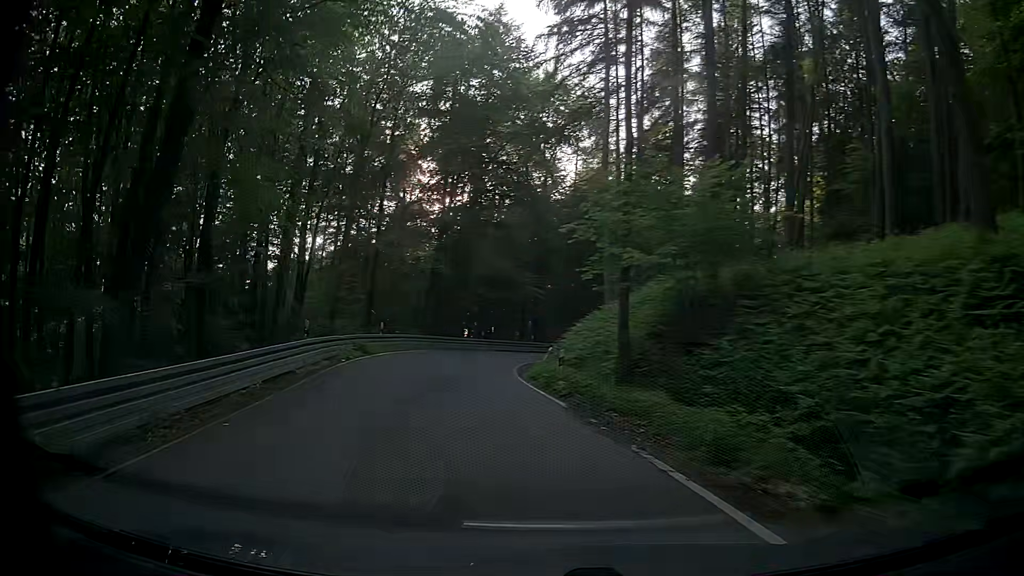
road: secondary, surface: asphalt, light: Day
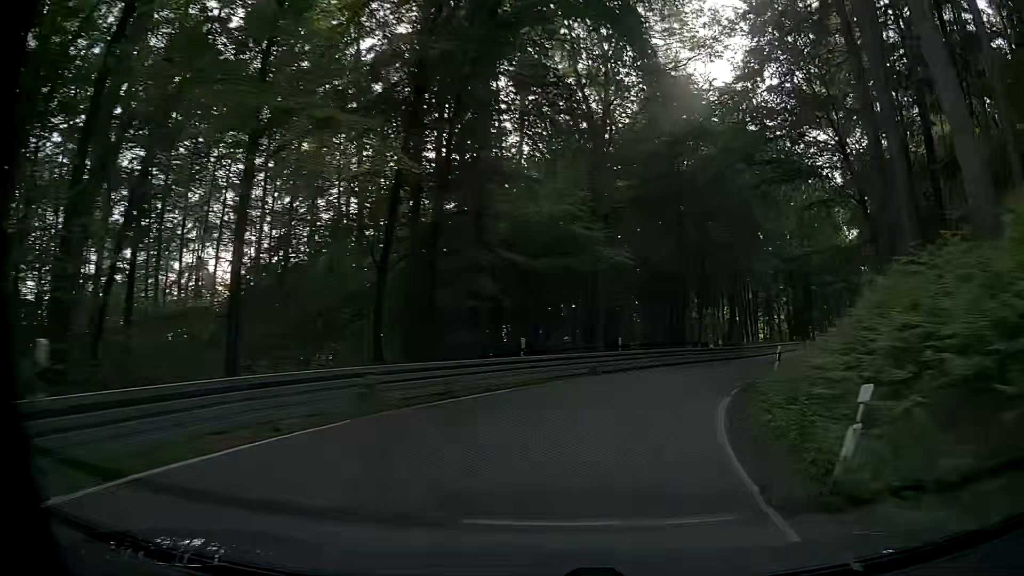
(-4.7, +26.2) m; -9°
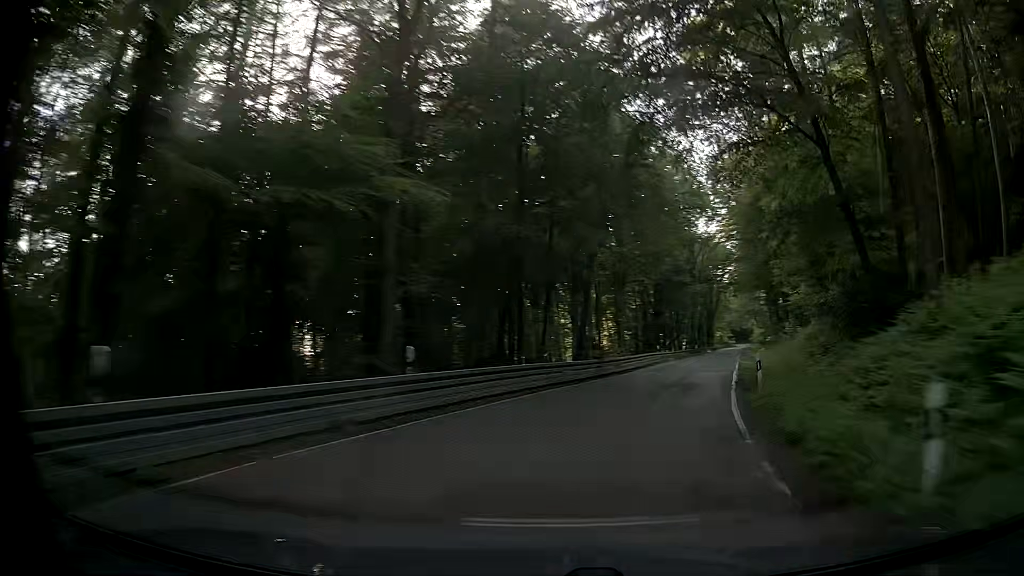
(+1.5, +14.0) m; +14°
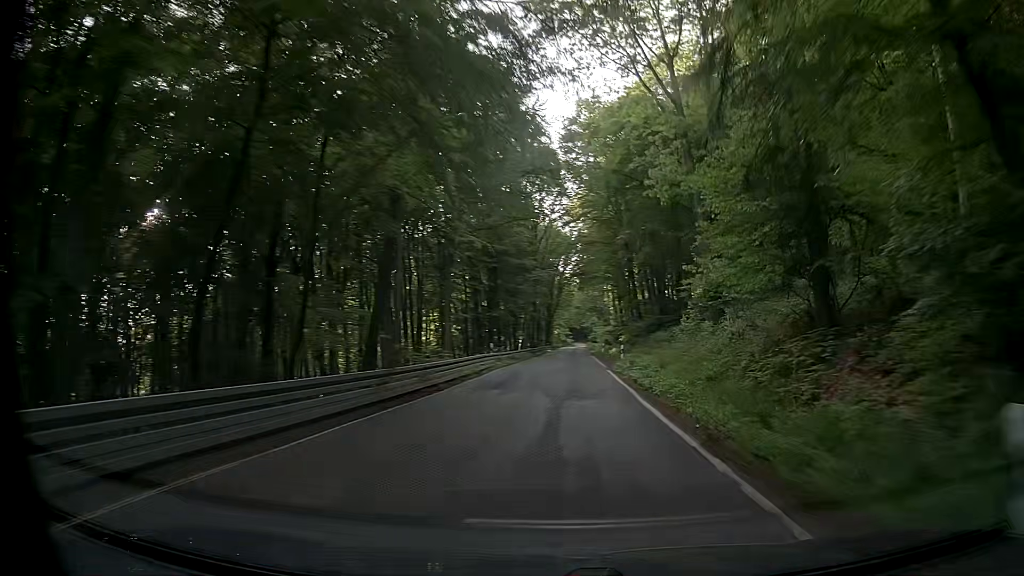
(+1.5, +14.8) m; +14°
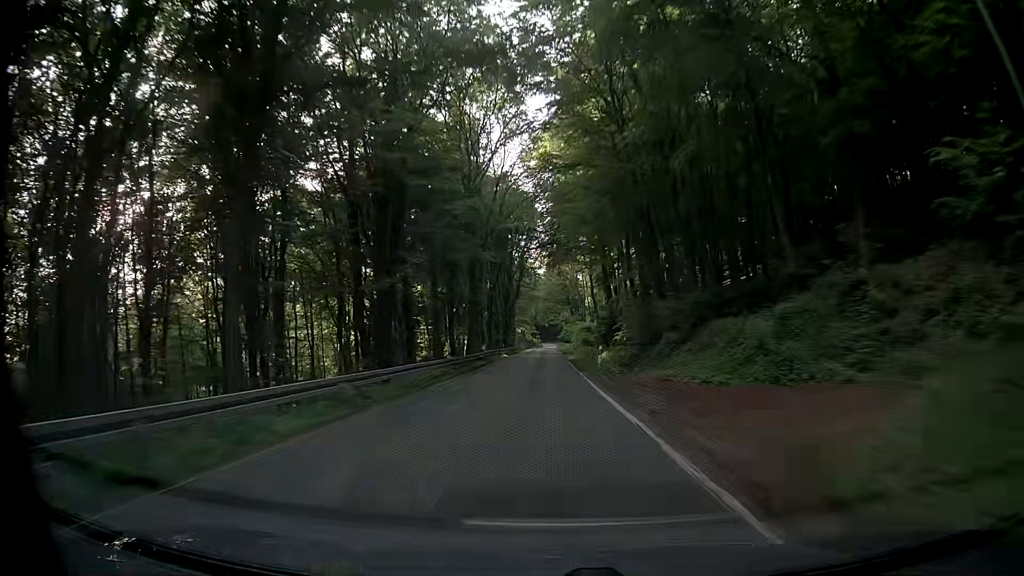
(+1.8, +33.5) m; +5°
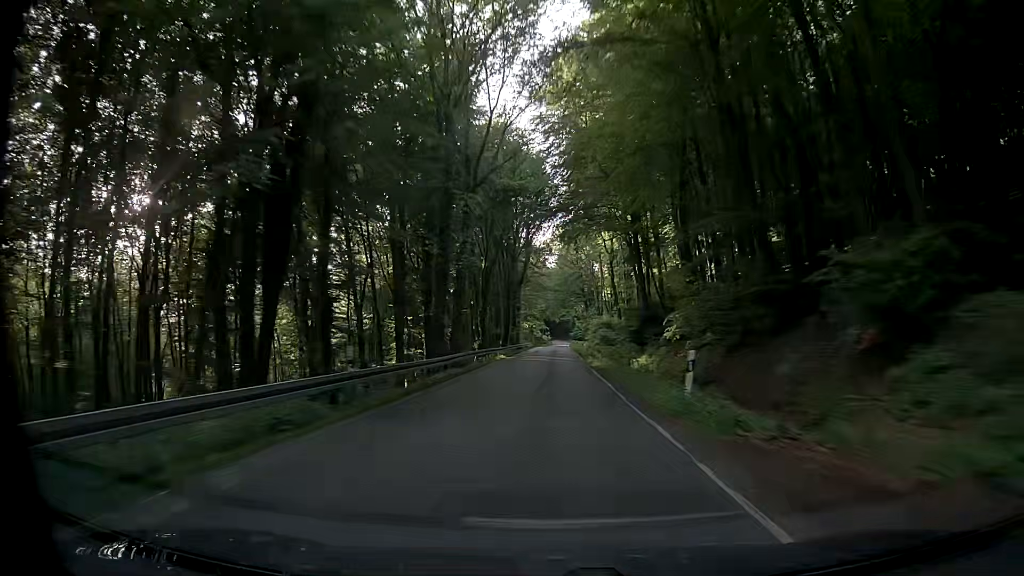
(-0.4, +18.3) m; -1°
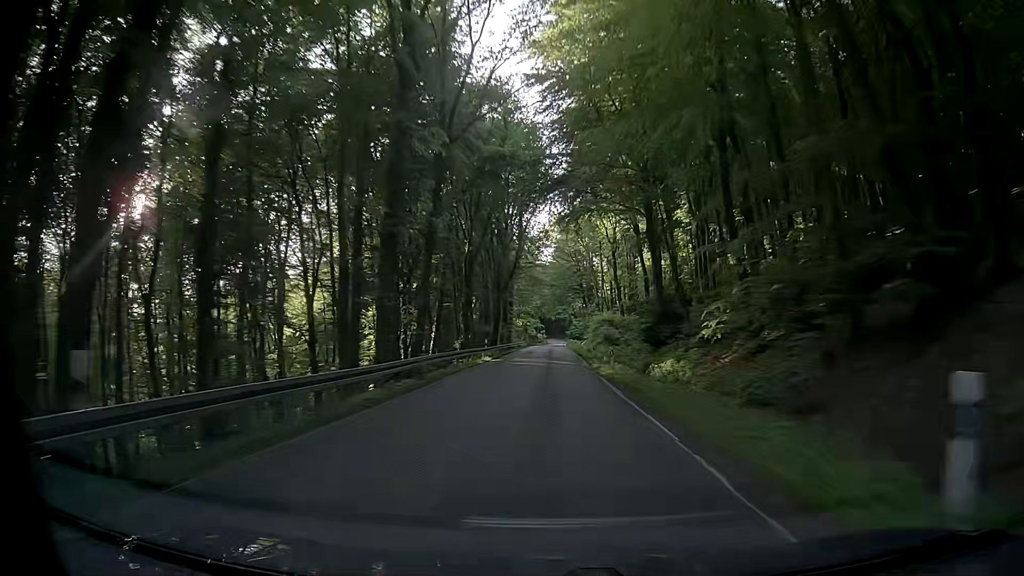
(-0.1, +9.5) m; -2°
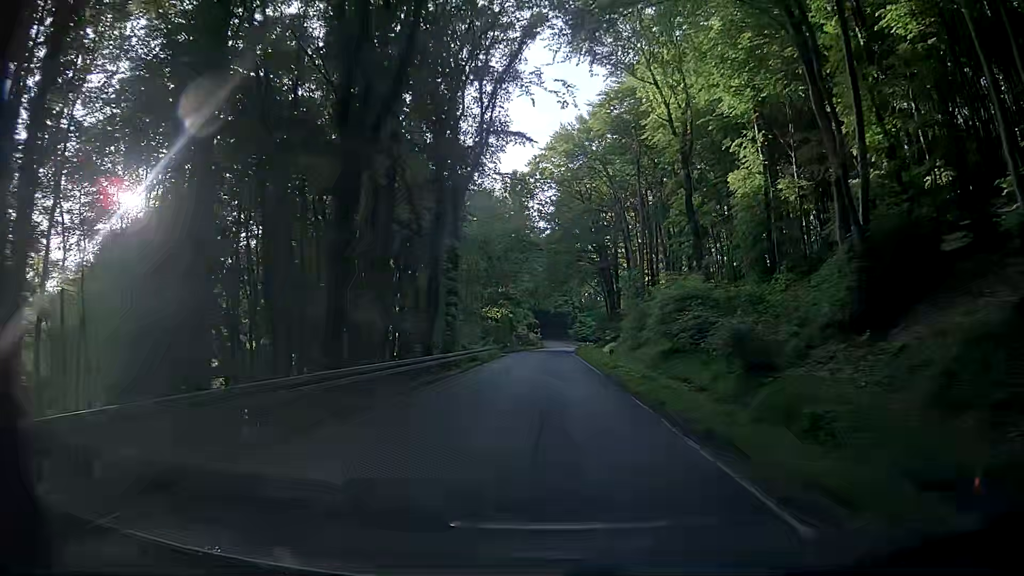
(+1.7, +48.2) m; +3°
(0, +10) (-1, +20) (-1, +30) (-1, +40) (-1, +50) (-1, +60) (-1, +70) (-1, +80) (0, +90) (+1, +100) m
